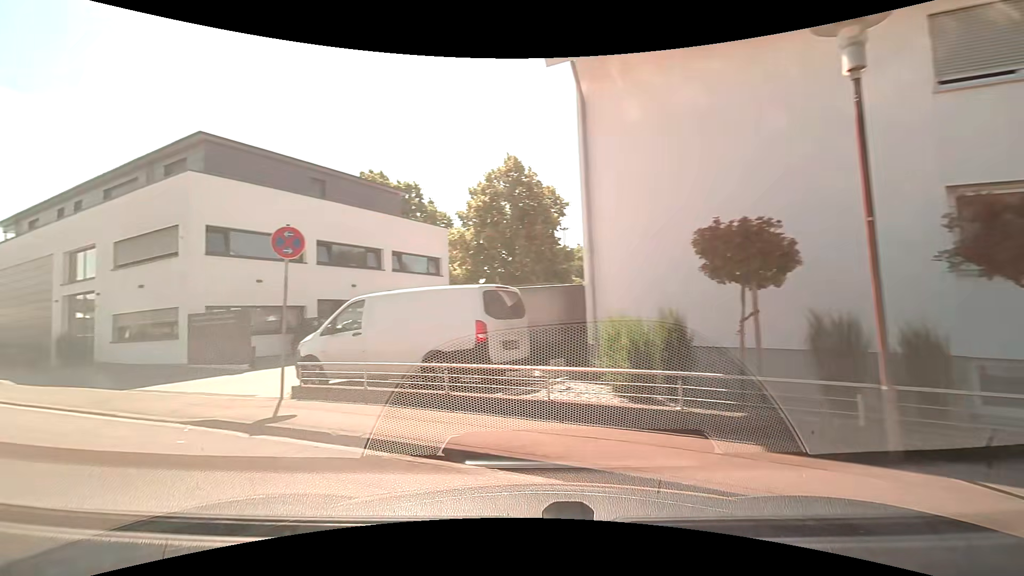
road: unclassified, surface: asphalt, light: Day
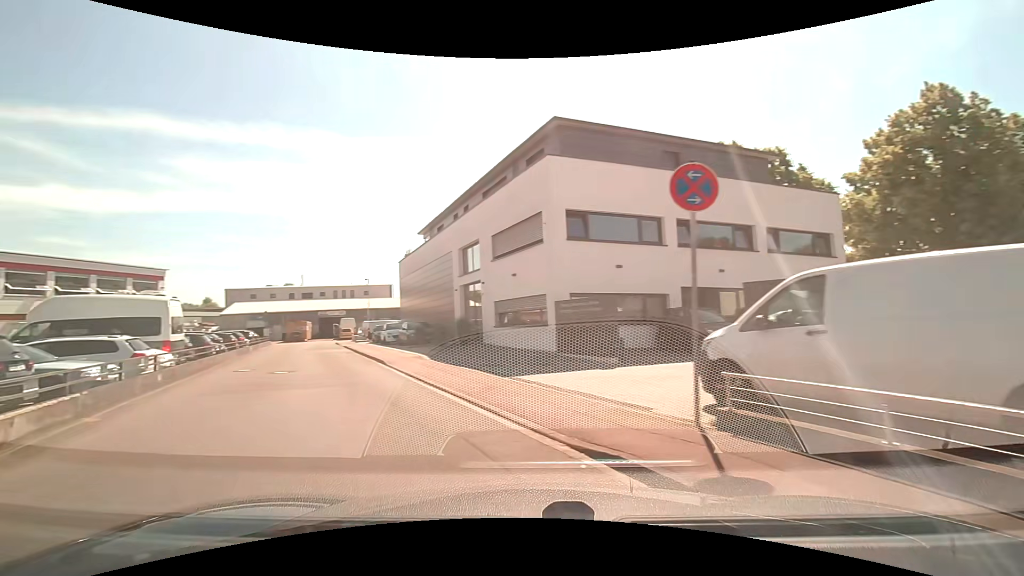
(-1.3, +3.7) m; -36°
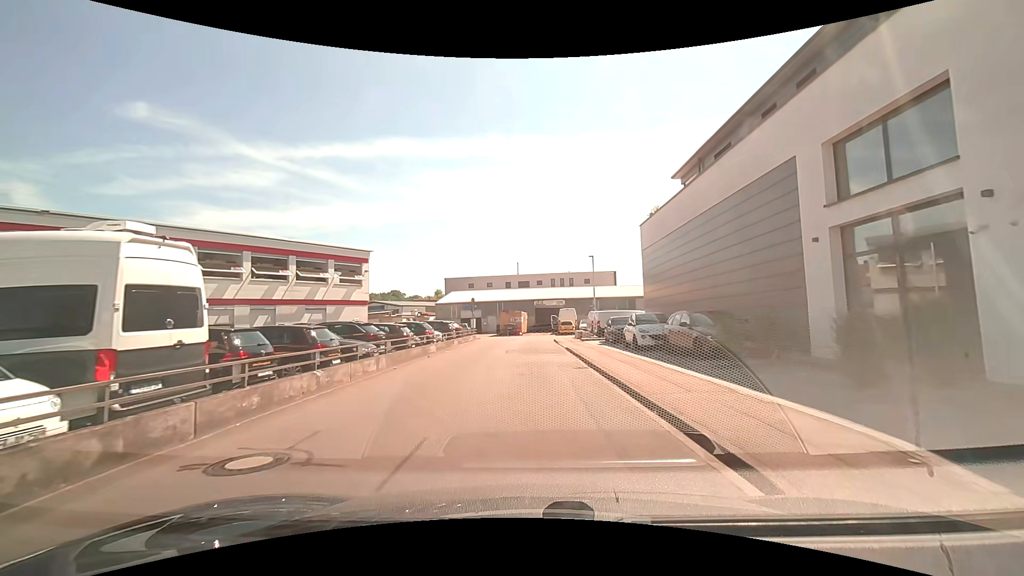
(-4.6, +14.5) m; -24°
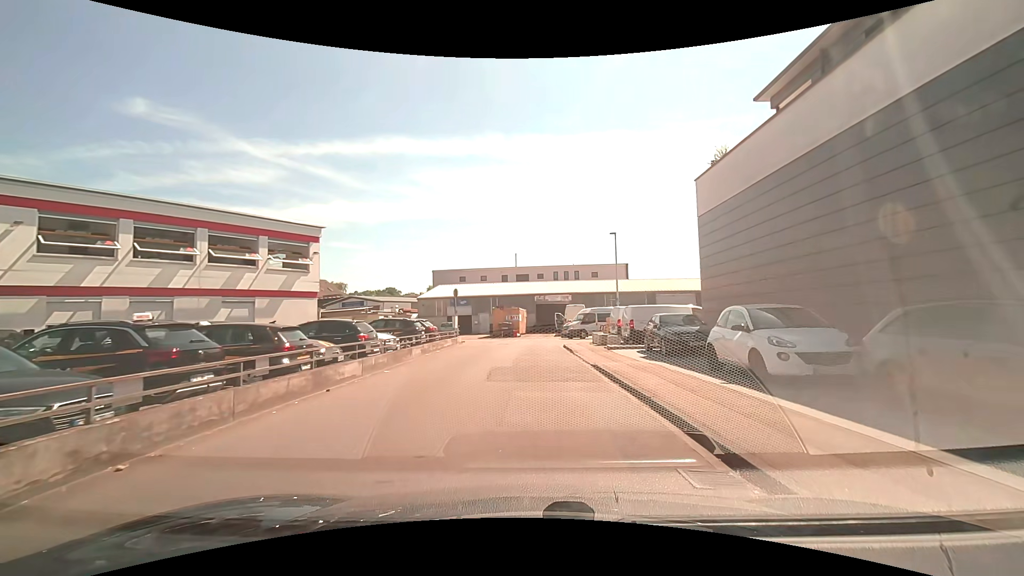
(-0.1, +10.2) m; +1°
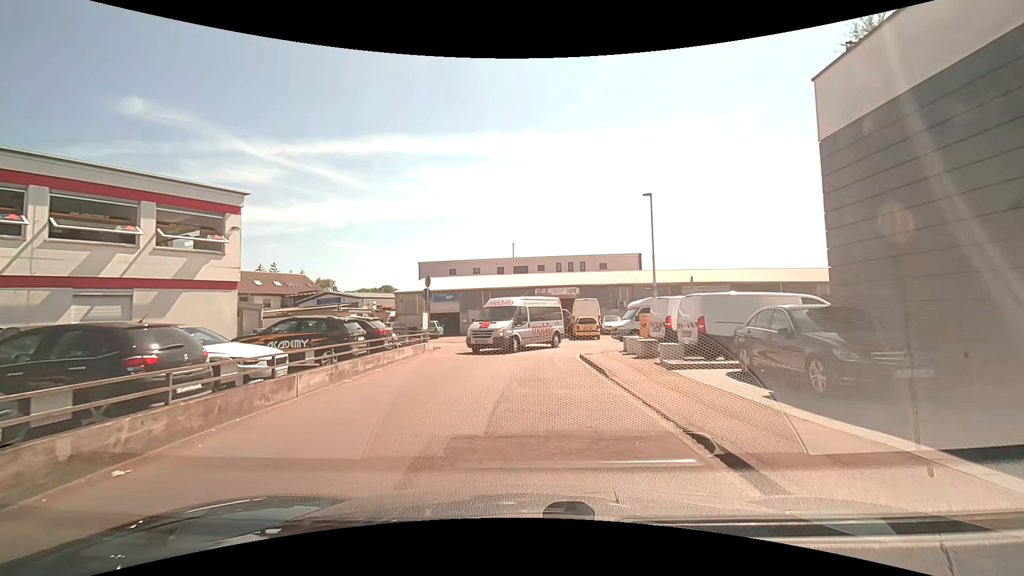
(0.0, +8.8) m; +1°
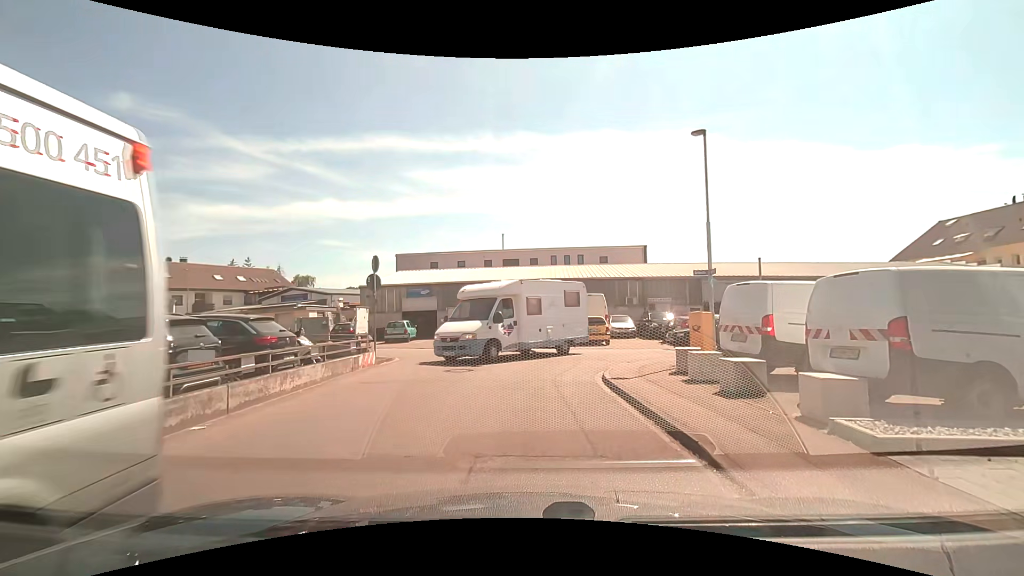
(-0.1, +6.9) m; -1°
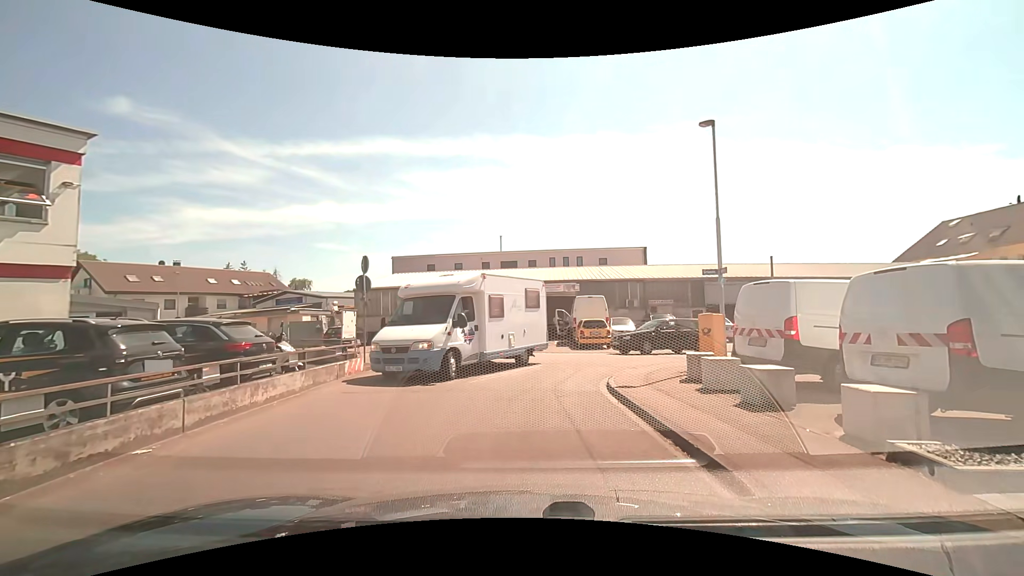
(0.0, +0.9) m; +2°
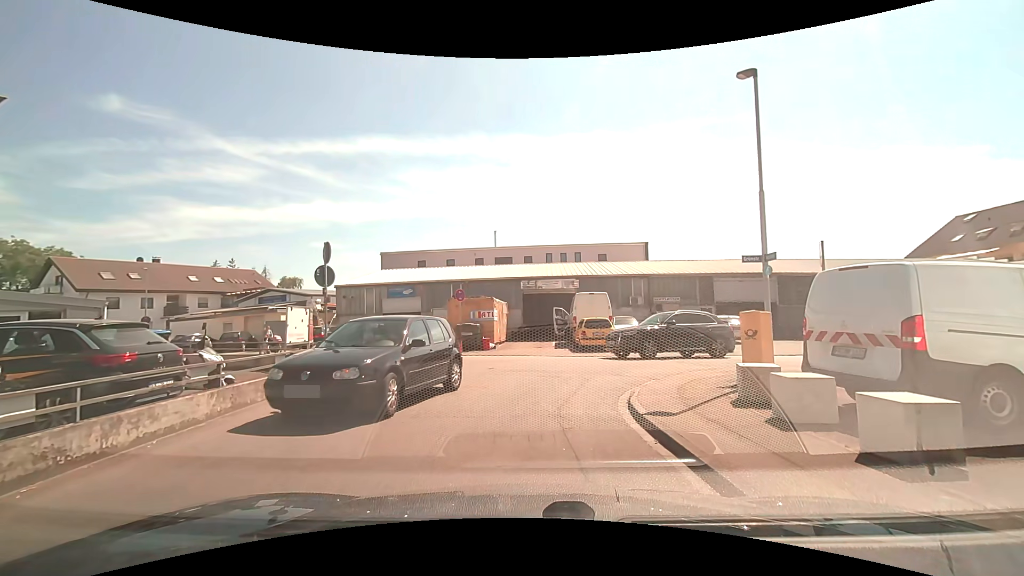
(0.0, +2.7) m; 0°
